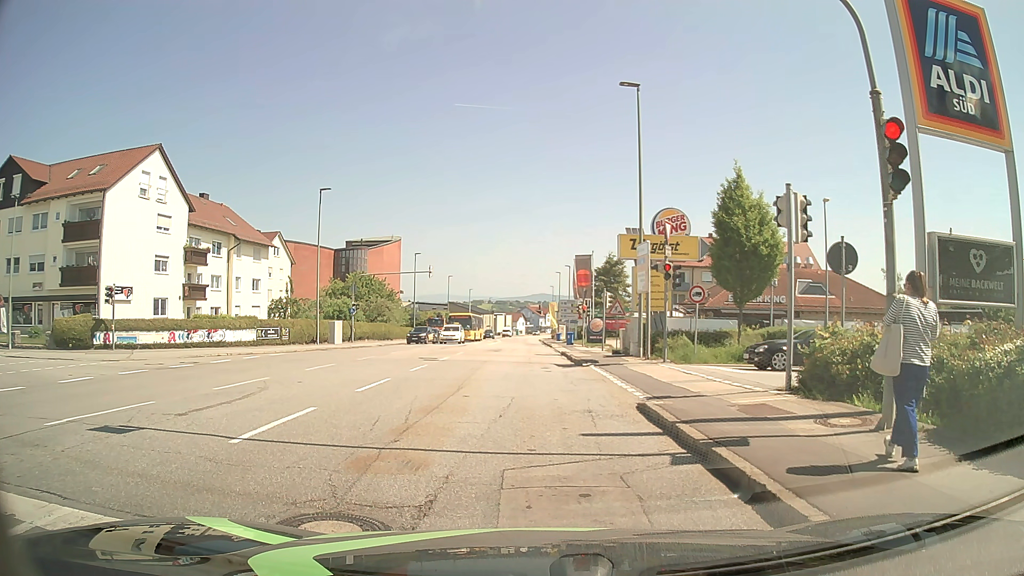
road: tertiary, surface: asphalt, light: Day
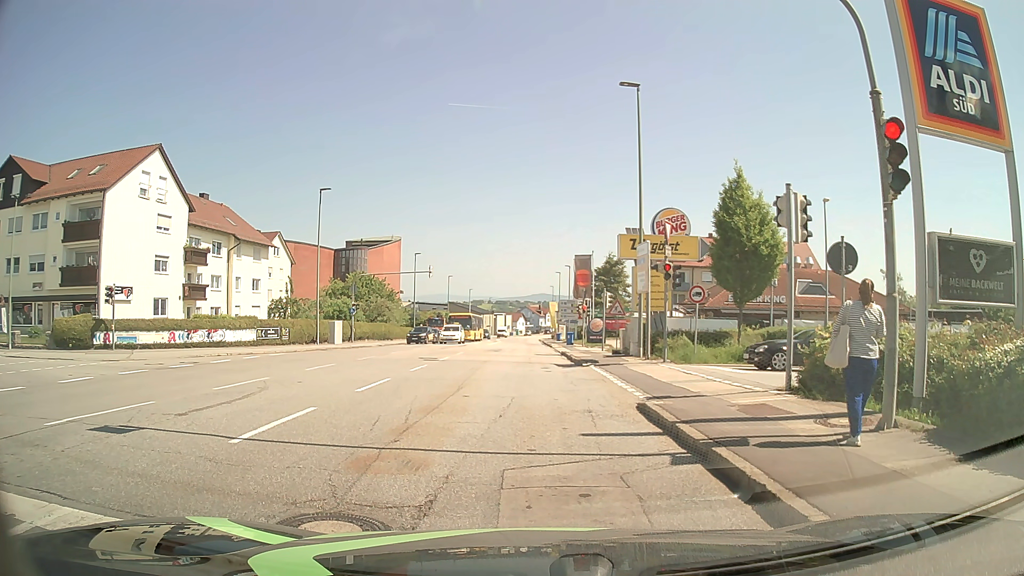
(0.0, 0.0) m; 0°
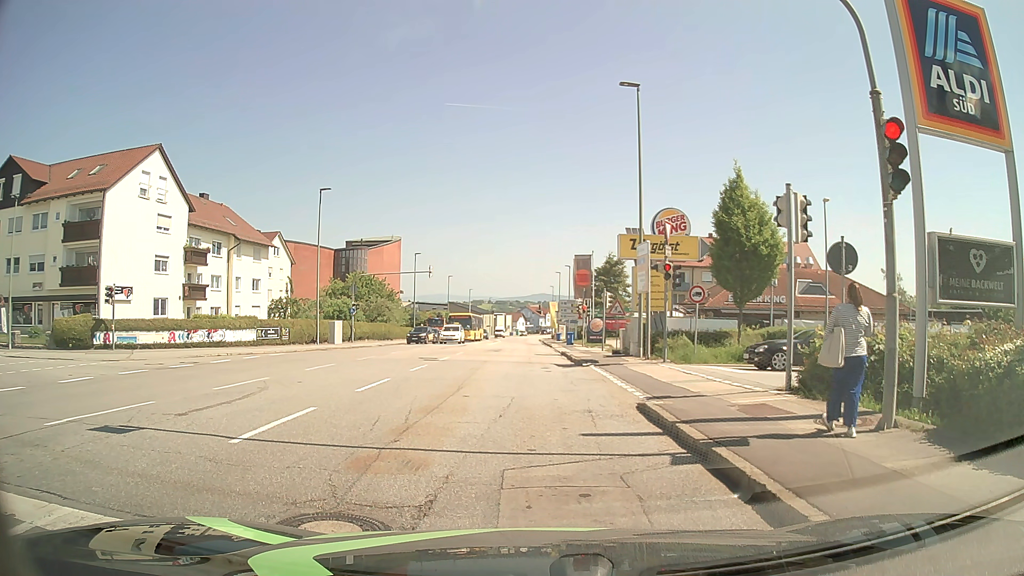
(0.0, 0.0) m; 0°
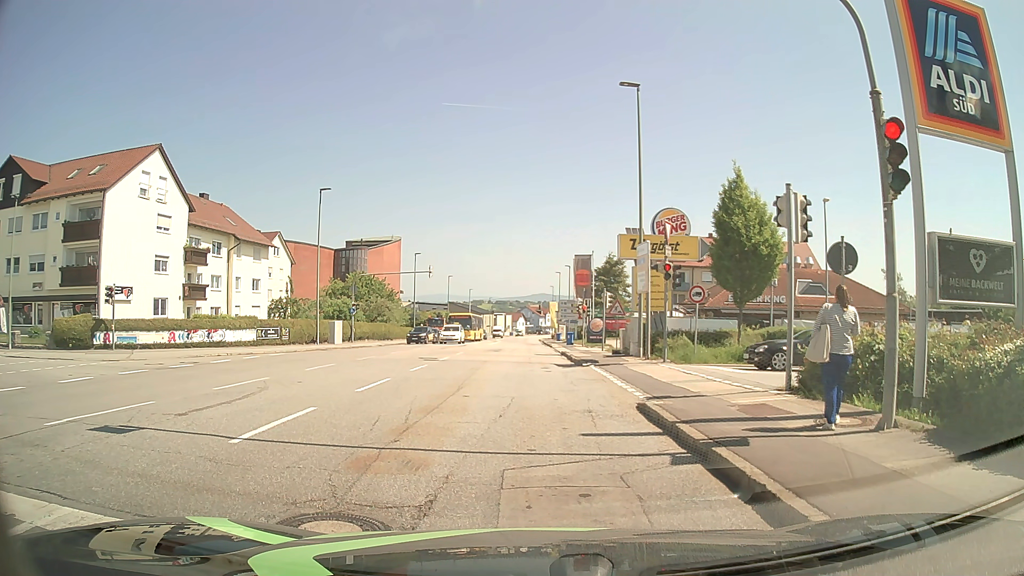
(0.0, 0.0) m; 0°
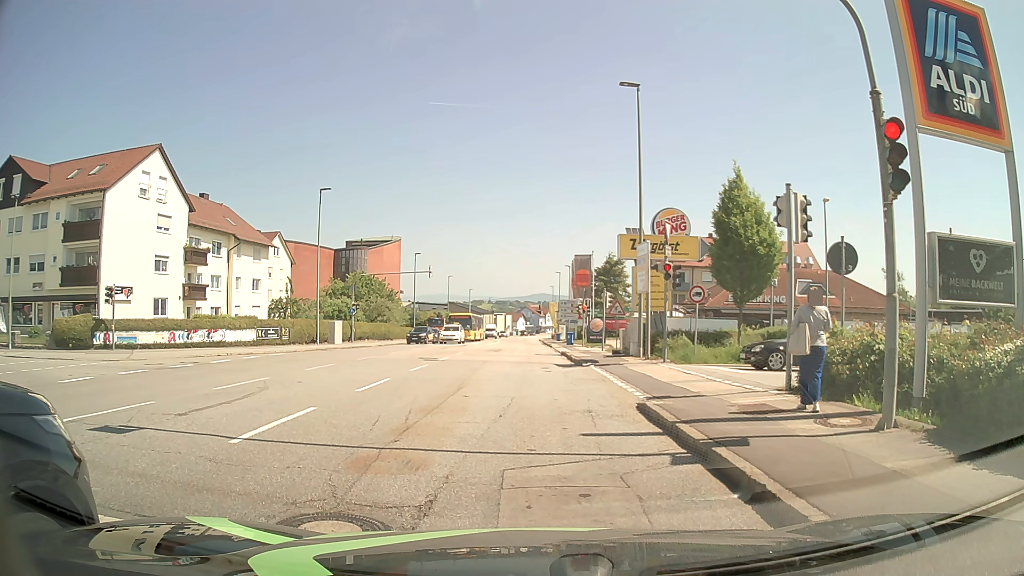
(0.0, 0.0) m; 0°
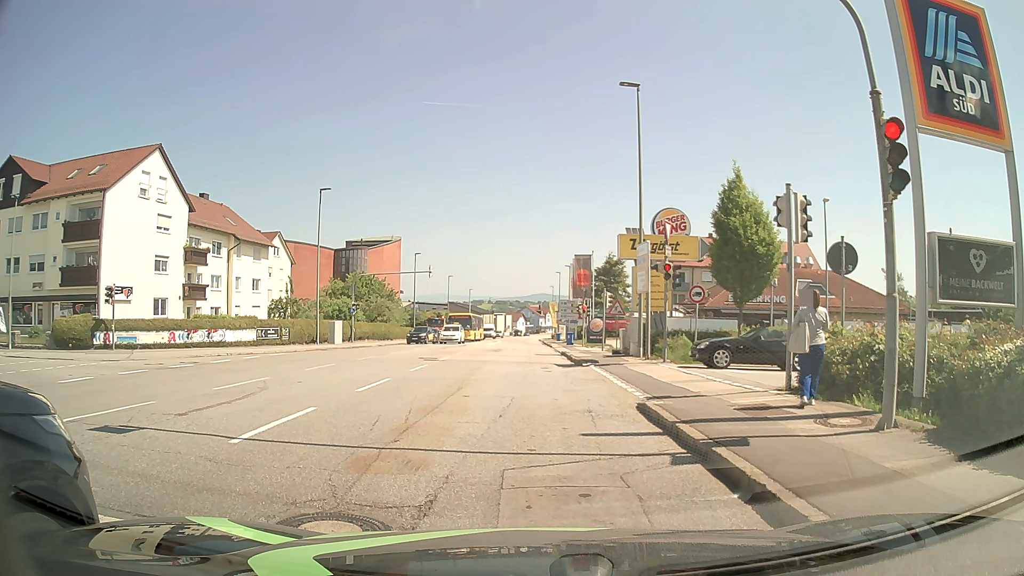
(0.0, 0.0) m; 0°
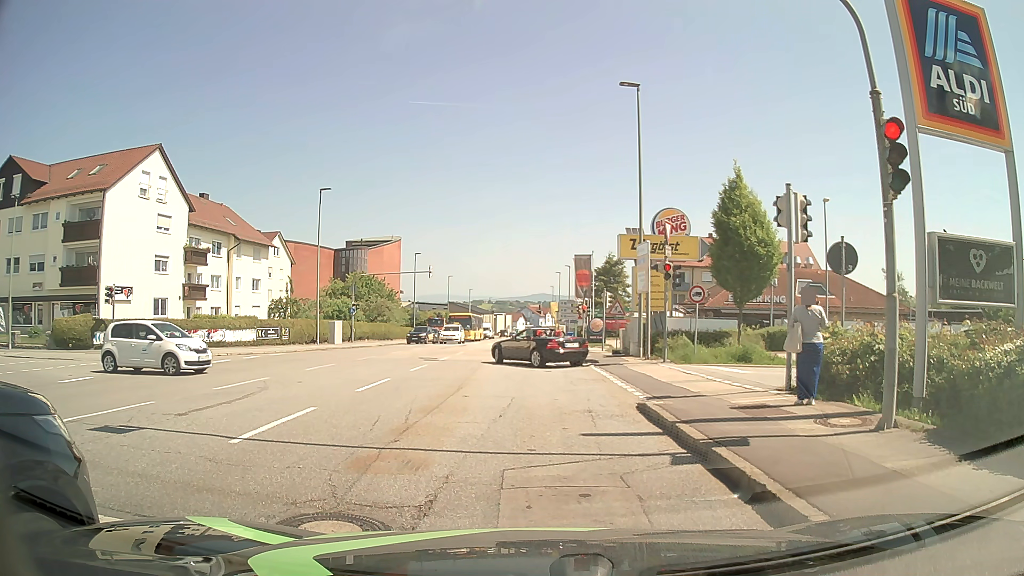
(0.0, 0.0) m; 0°
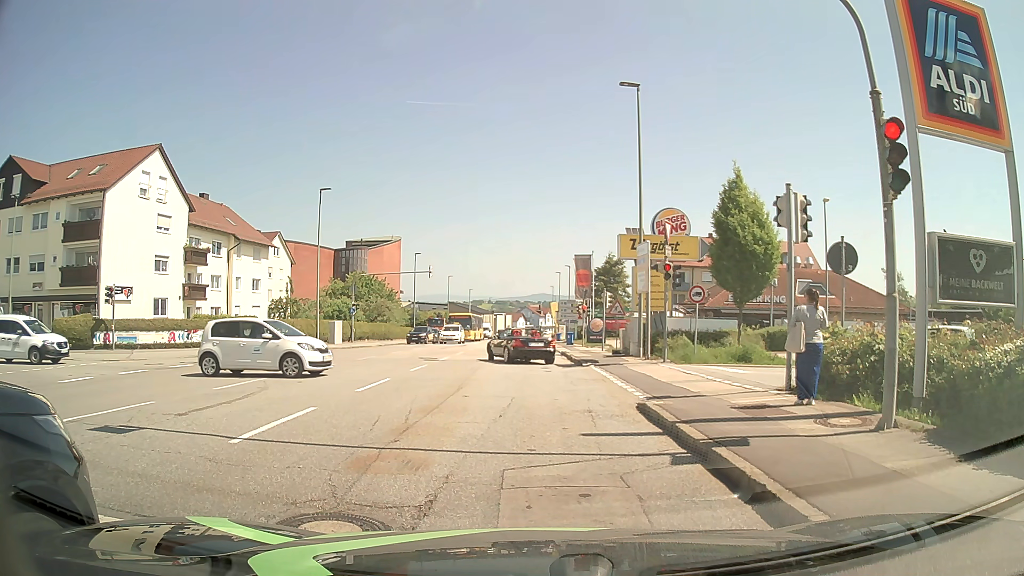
(0.0, 0.0) m; 0°
(0, +10) (-1, +20) (-1, +30) (-1, +40) (-2, +50) (-2, +60) (-2, +70) (-3, +80) (-3, +90) (-4, +100) m
